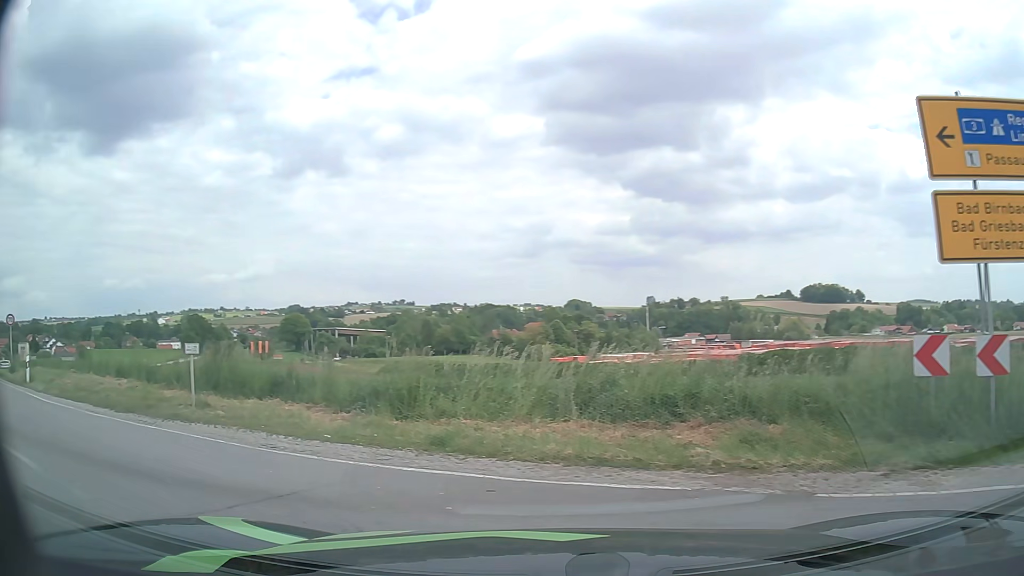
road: secondary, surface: asphalt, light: Day
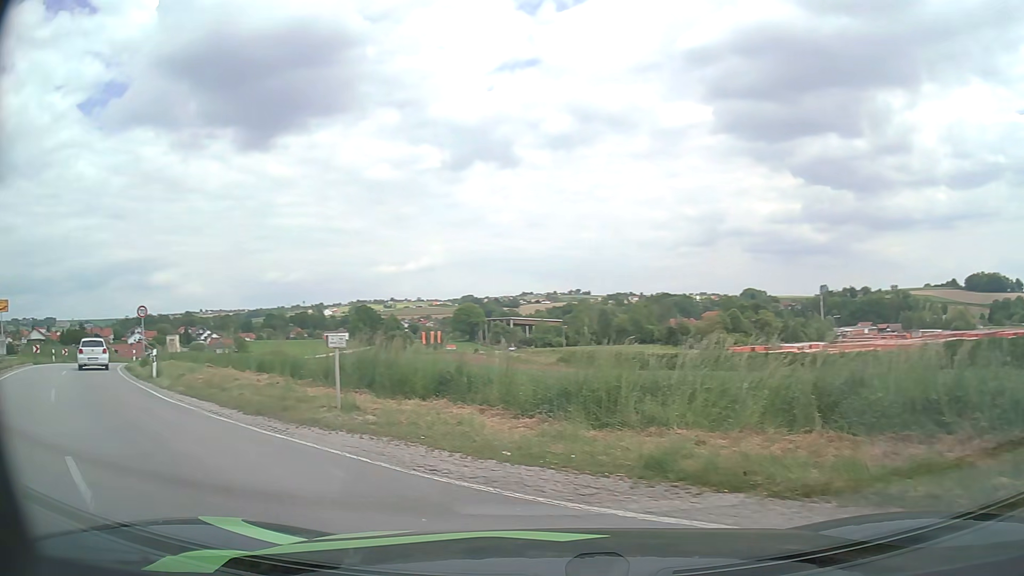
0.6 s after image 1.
(-0.3, +2.2) m; -15°
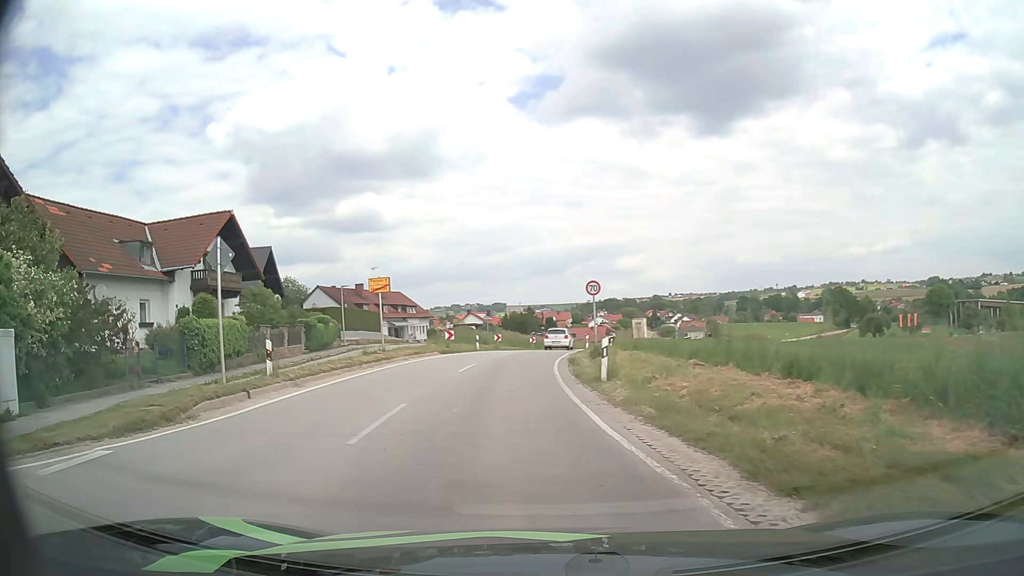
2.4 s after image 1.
(-3.2, +7.5) m; -42°
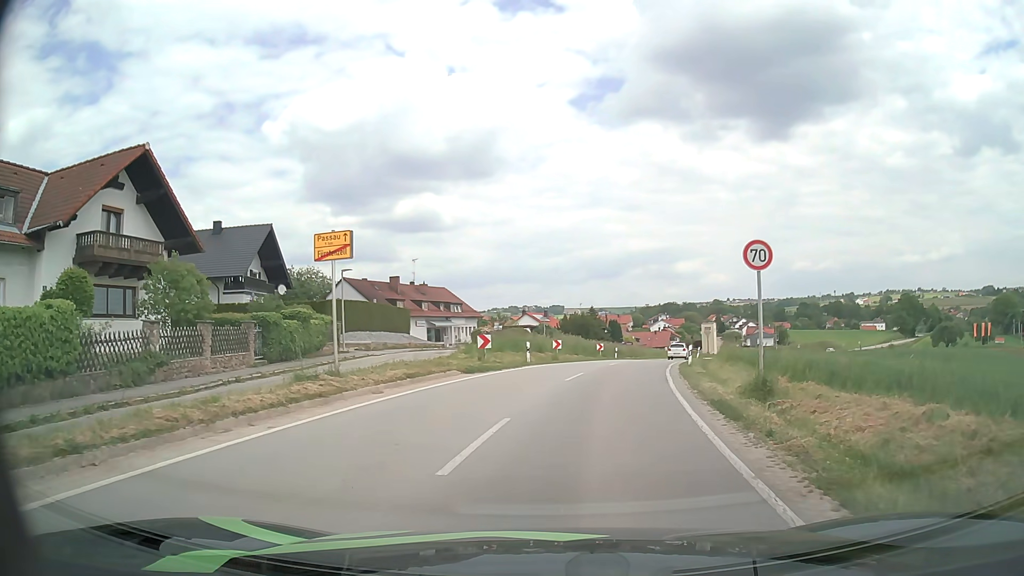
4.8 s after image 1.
(-1.1, +13.8) m; -5°
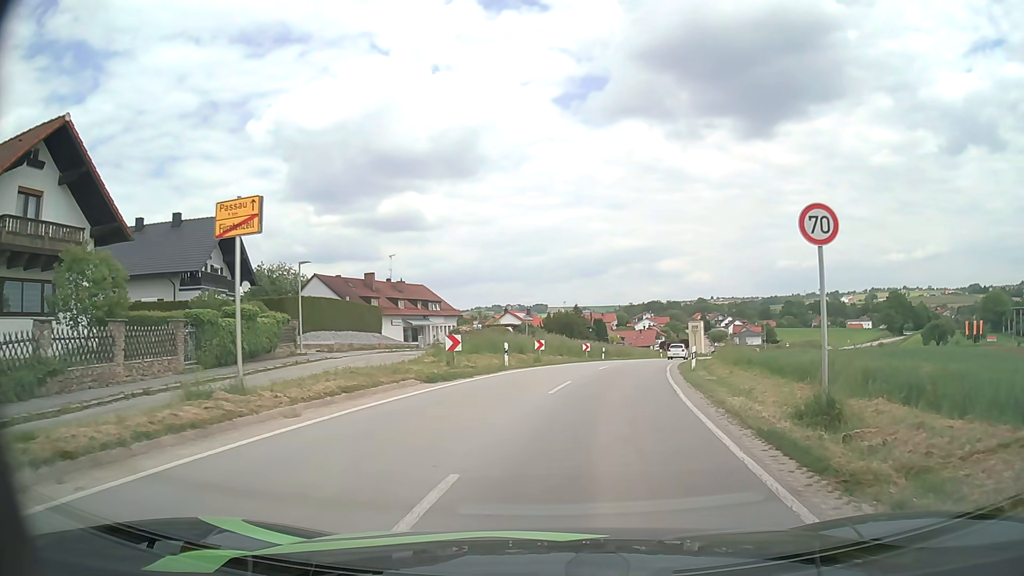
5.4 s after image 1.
(0.0, +4.0) m; +1°
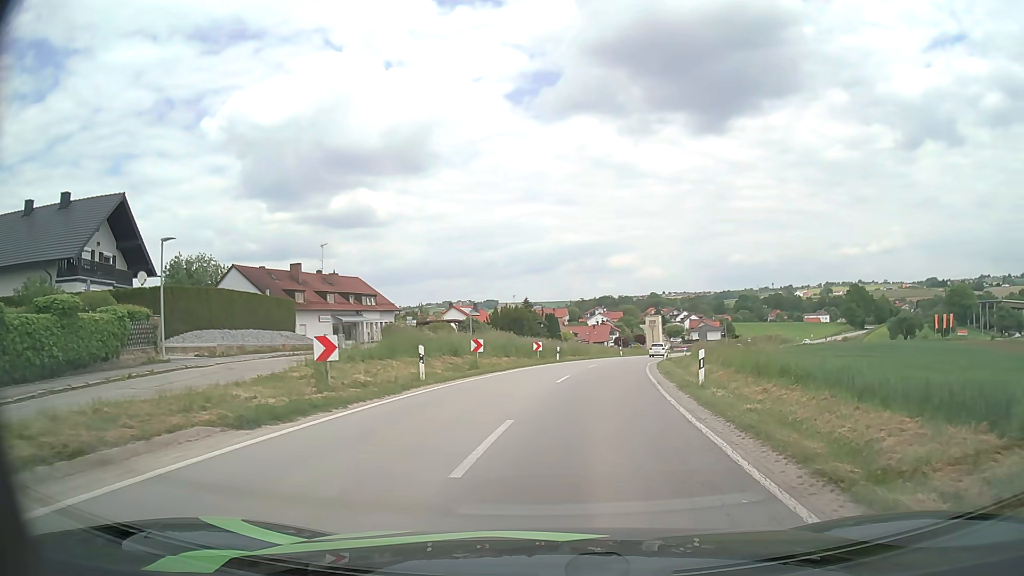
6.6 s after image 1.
(+0.3, +8.5) m; +4°
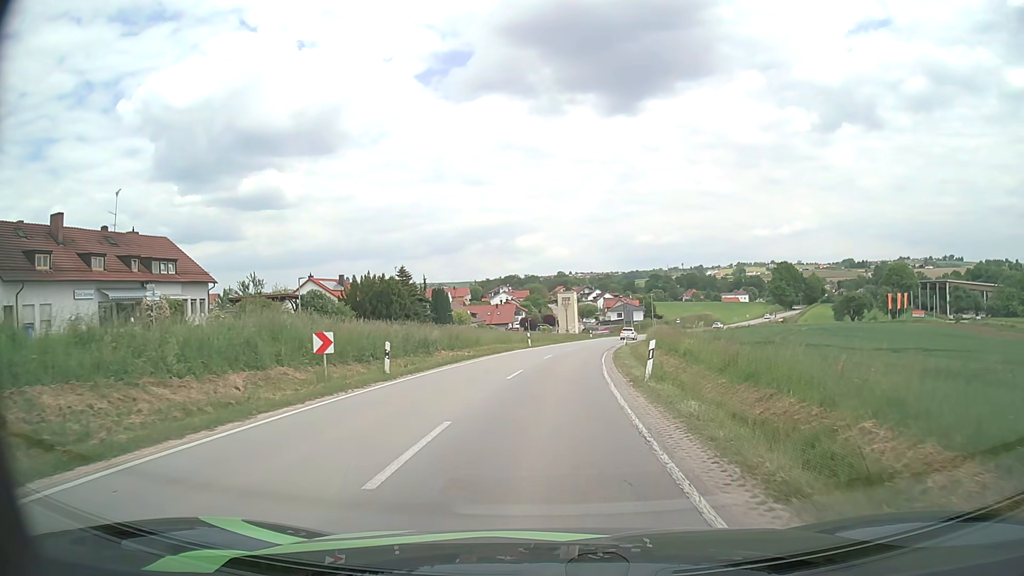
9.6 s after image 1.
(+2.3, +25.5) m; +8°
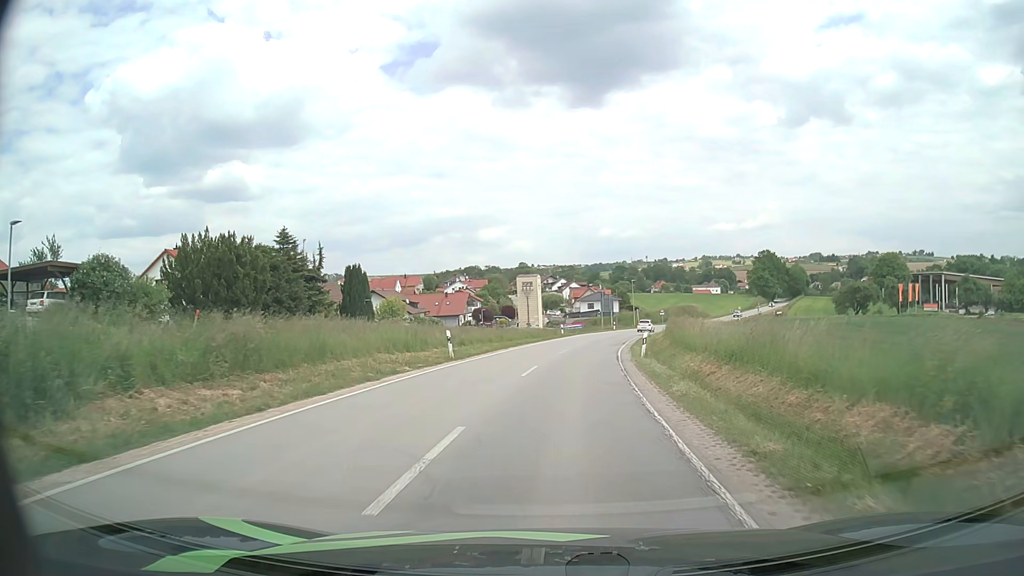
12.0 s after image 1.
(+0.6, +25.9) m; +3°
(0, +10) (+1, +20) (+2, +30) (+3, +40) (+4, +50) (+6, +60) (+8, +69) (+11, +79) (+14, +89) (+17, +98) m
